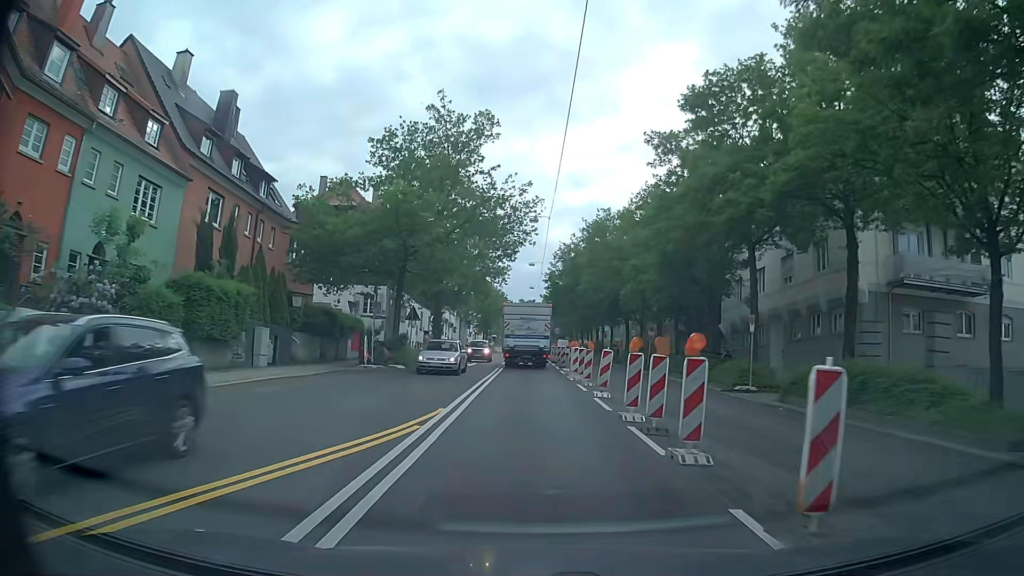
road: secondary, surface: asphalt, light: Day
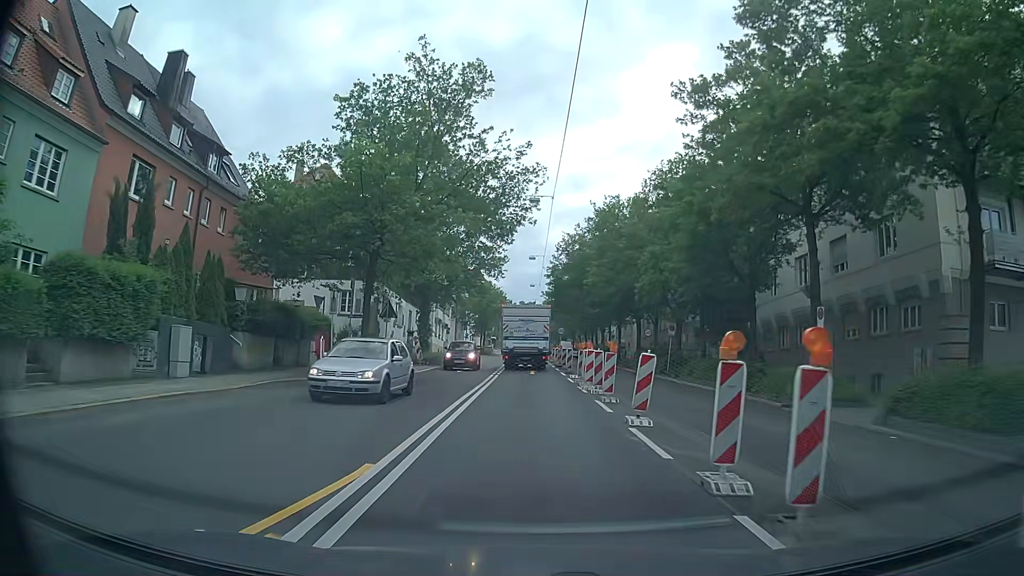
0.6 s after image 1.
(0.0, +6.2) m; 0°
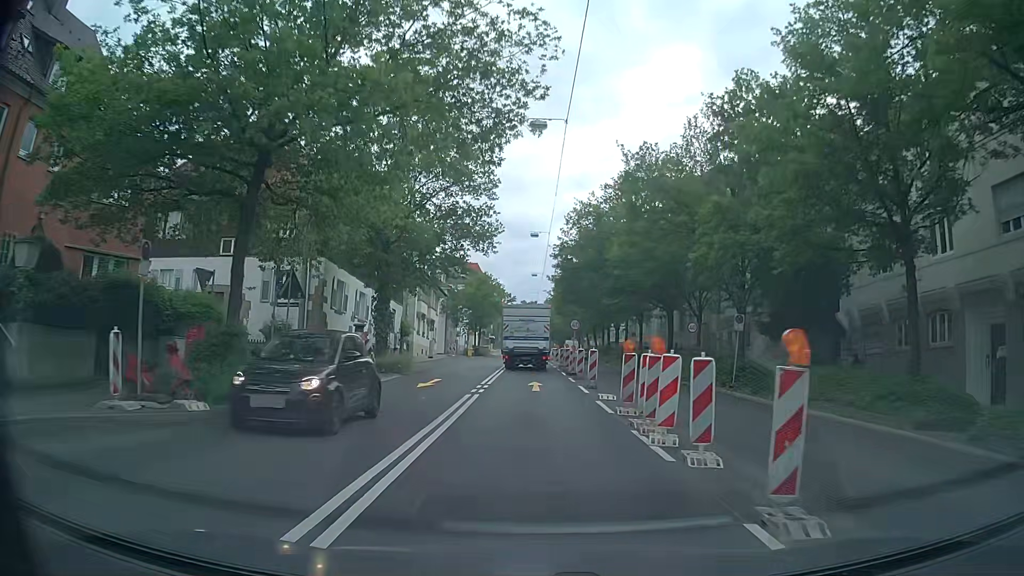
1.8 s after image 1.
(+0.1, +12.2) m; 0°
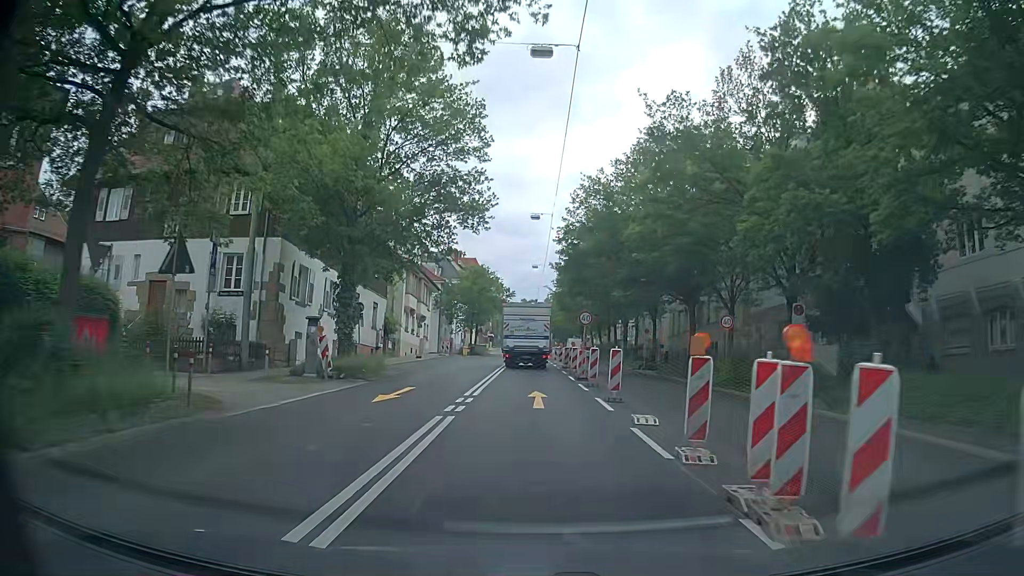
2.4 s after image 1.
(+0.1, +6.0) m; 0°
